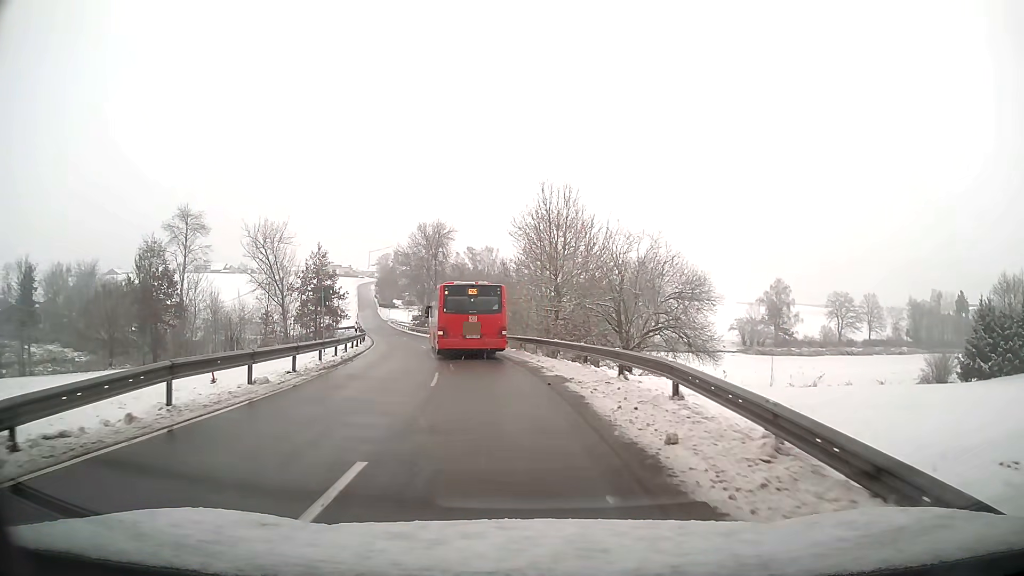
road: tertiary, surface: asphalt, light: Day
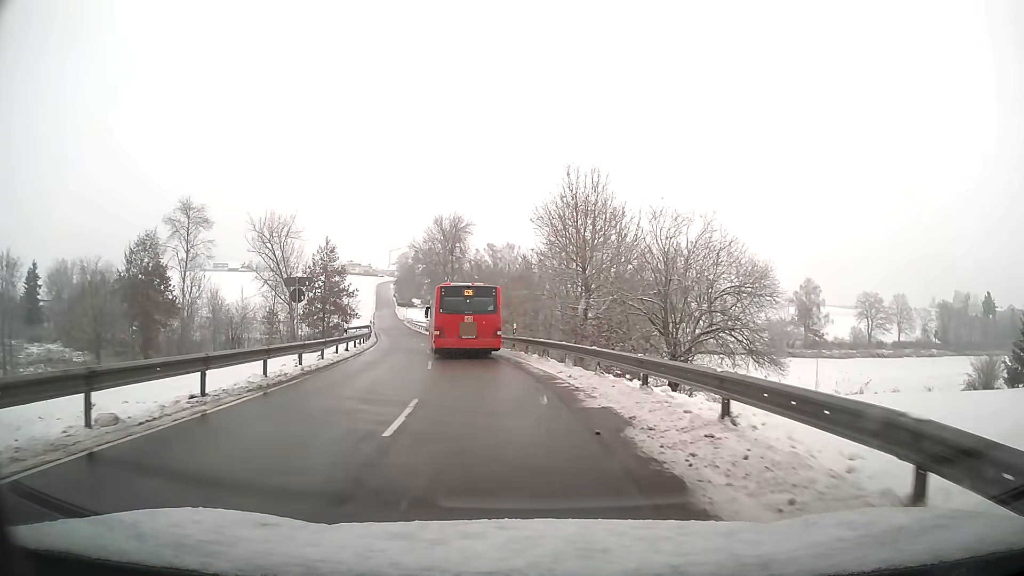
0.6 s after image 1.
(-0.1, +6.5) m; -2°
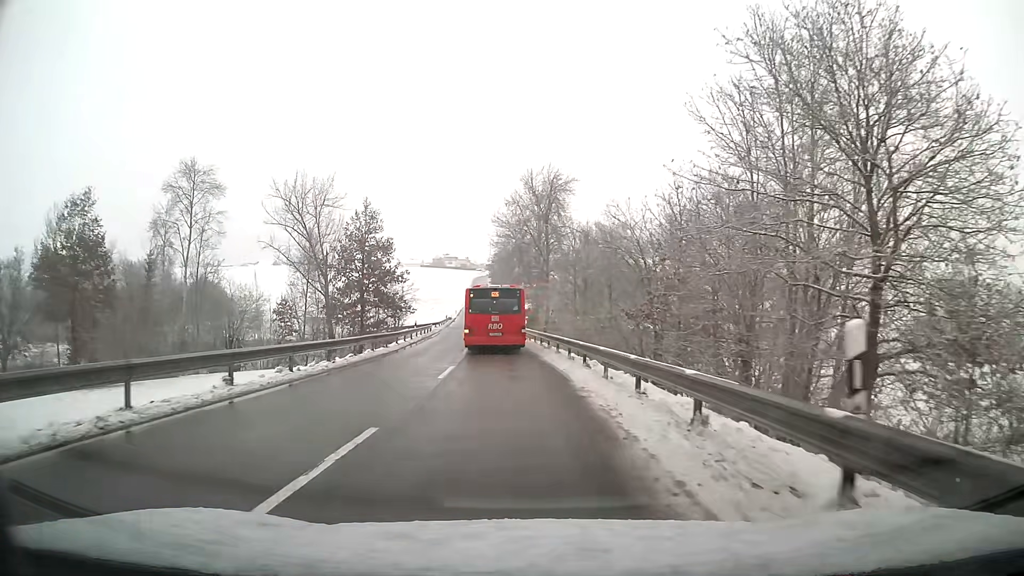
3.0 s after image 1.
(-2.1, +27.6) m; -9°
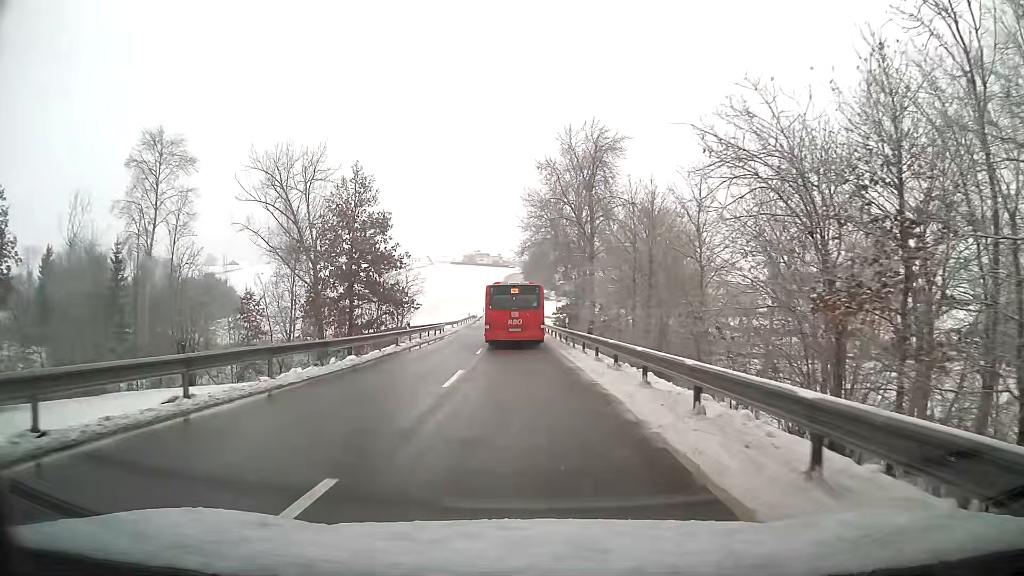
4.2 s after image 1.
(-0.4, +15.0) m; -3°
